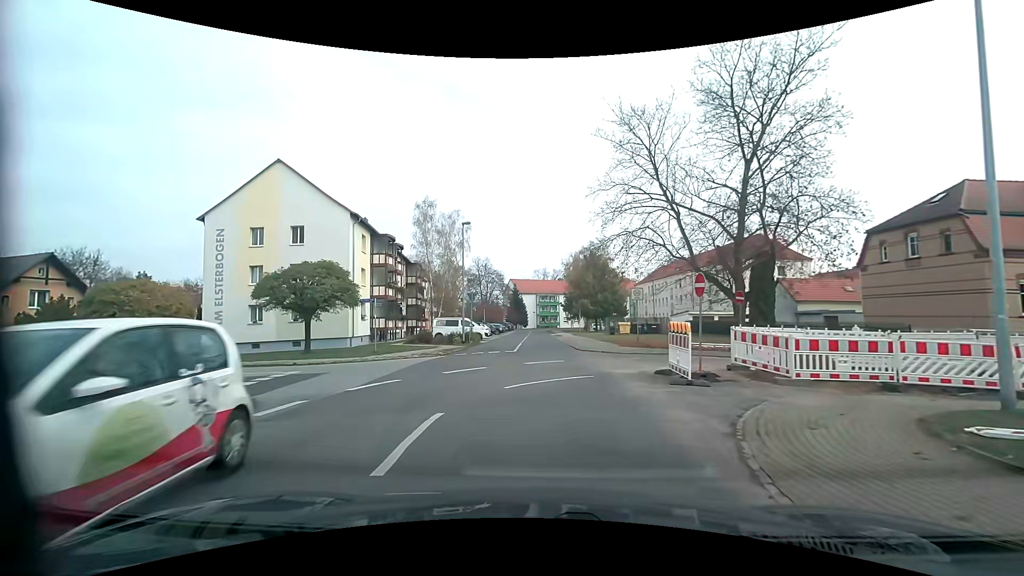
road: residential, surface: asphalt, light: Day
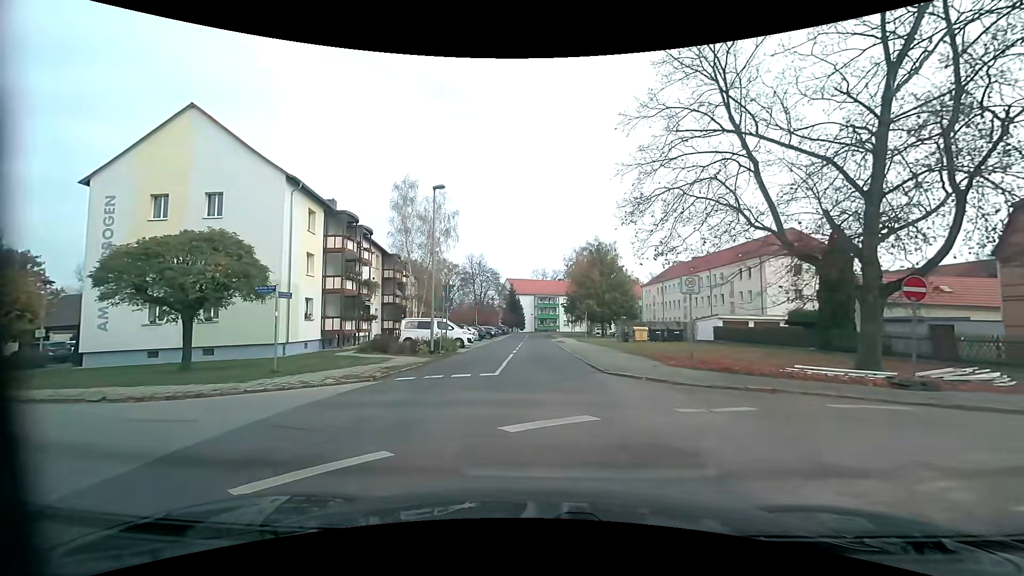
(-0.2, +9.1) m; -2°
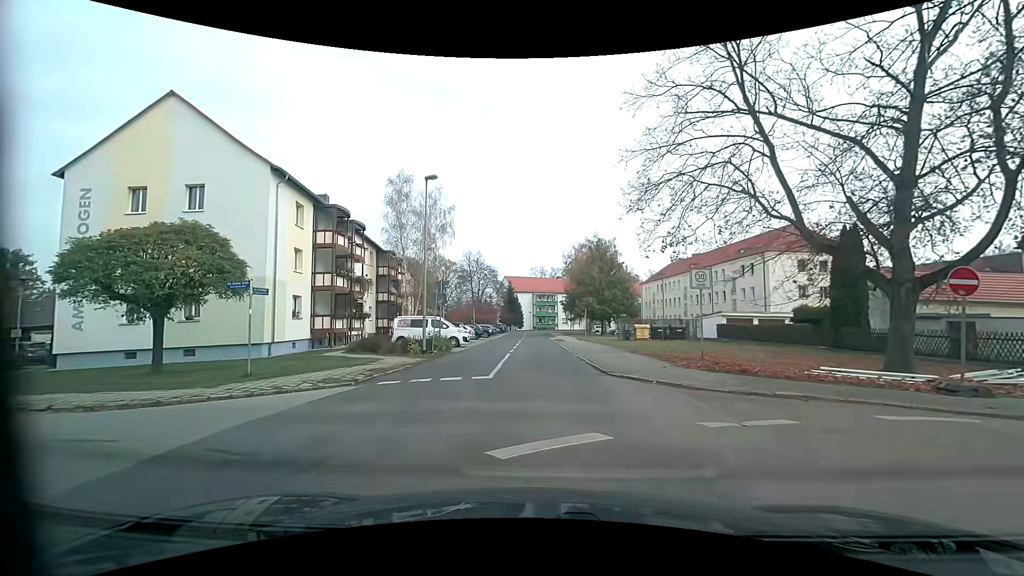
(0.0, +1.3) m; +1°
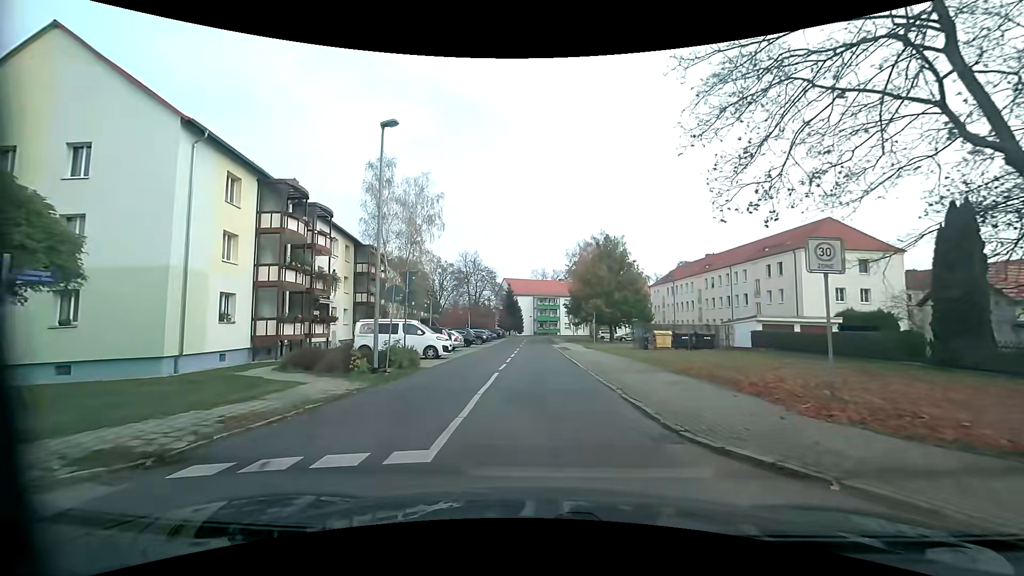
(+0.1, +7.2) m; 0°
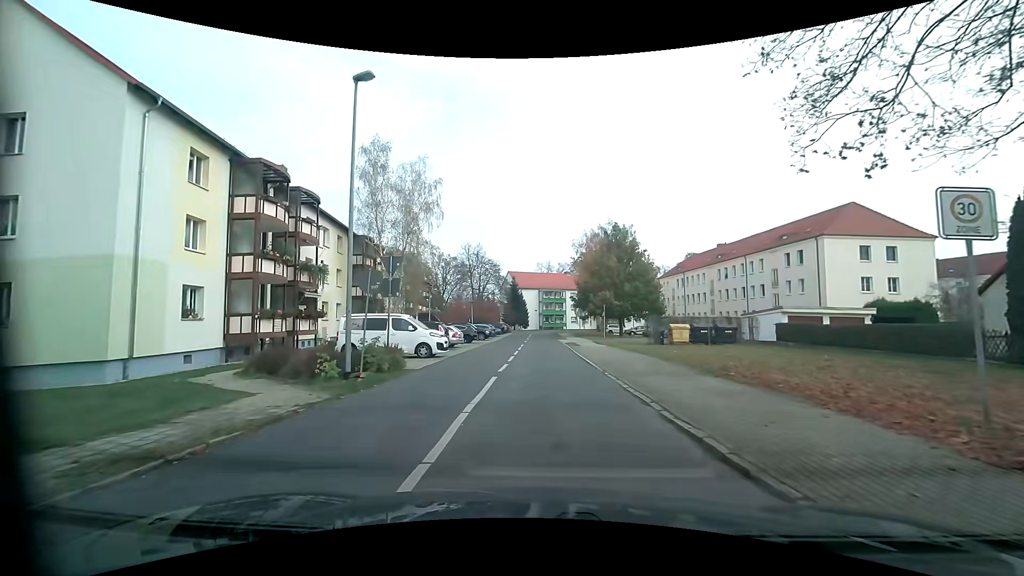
(0.0, +3.0) m; 0°
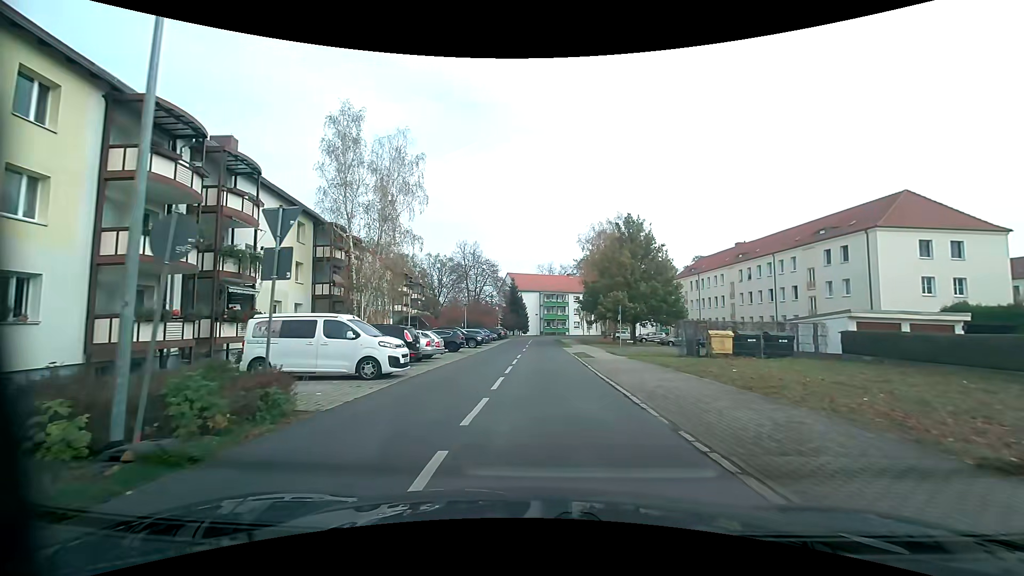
(-0.1, +7.5) m; -1°
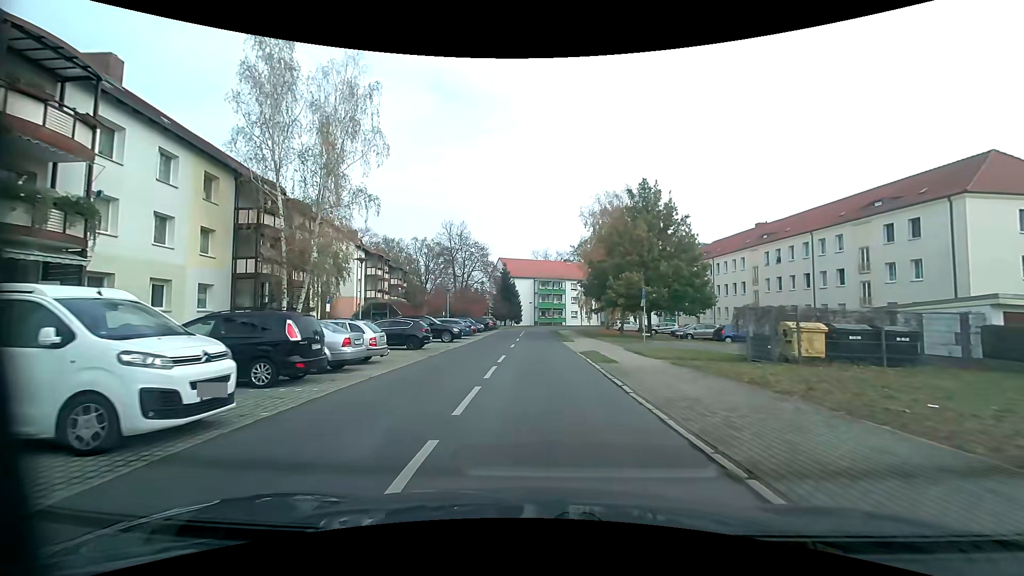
(+0.1, +9.2) m; +2°
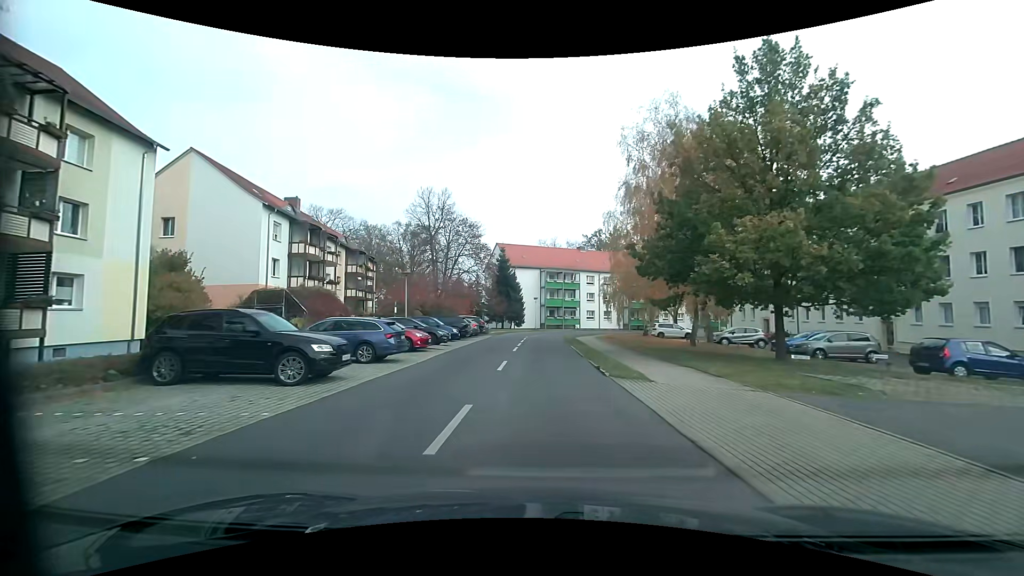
(-0.4, +20.4) m; -1°
(0, +10) (0, +20) (0, +30) (0, +40) (+1, +50) (+5, +59) (+11, +67) (+19, +73) (+28, +78) (+37, +82) m
